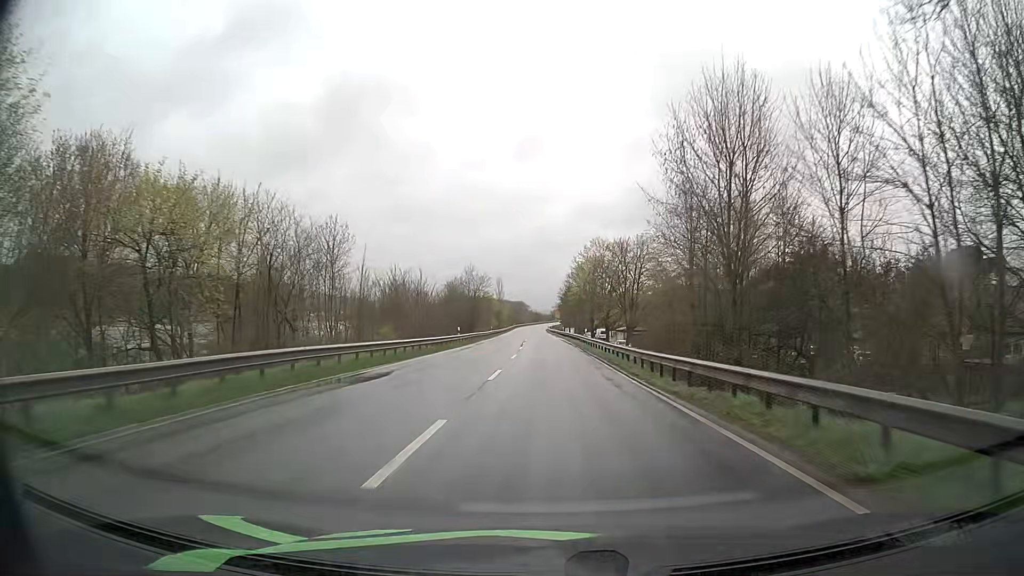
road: primary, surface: asphalt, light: Day
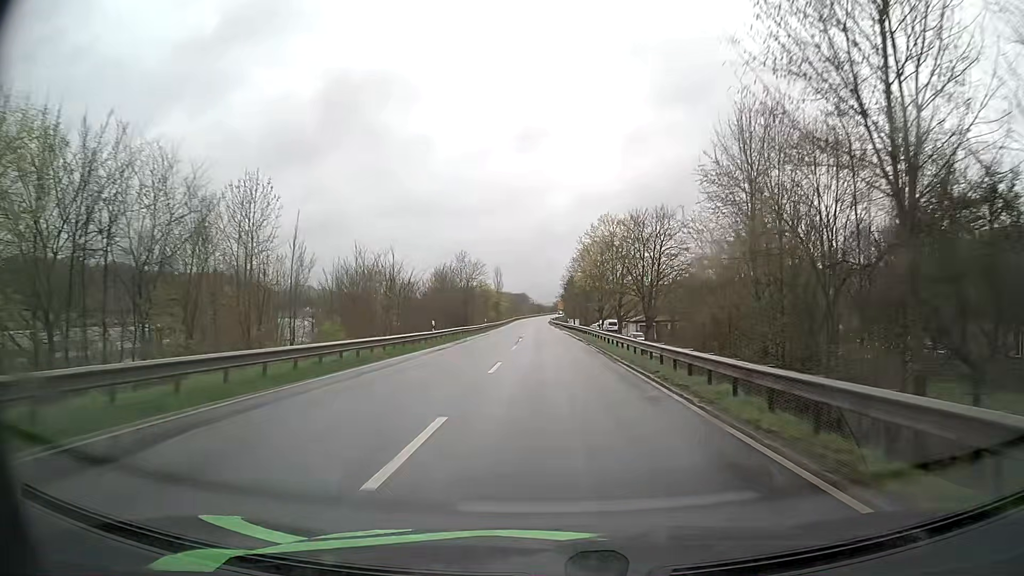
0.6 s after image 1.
(0.0, +12.1) m; 0°
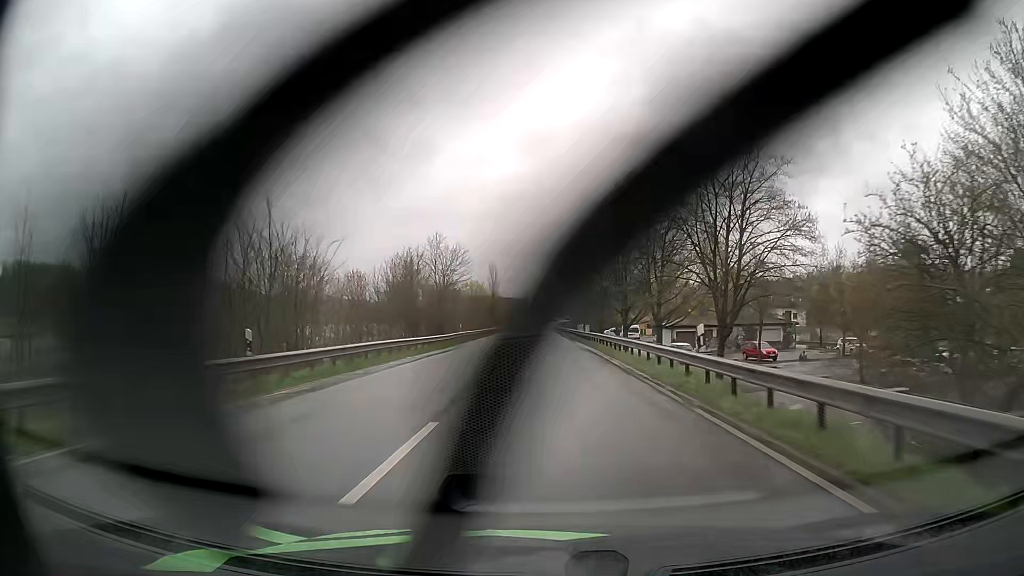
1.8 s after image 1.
(-0.3, +24.5) m; -1°
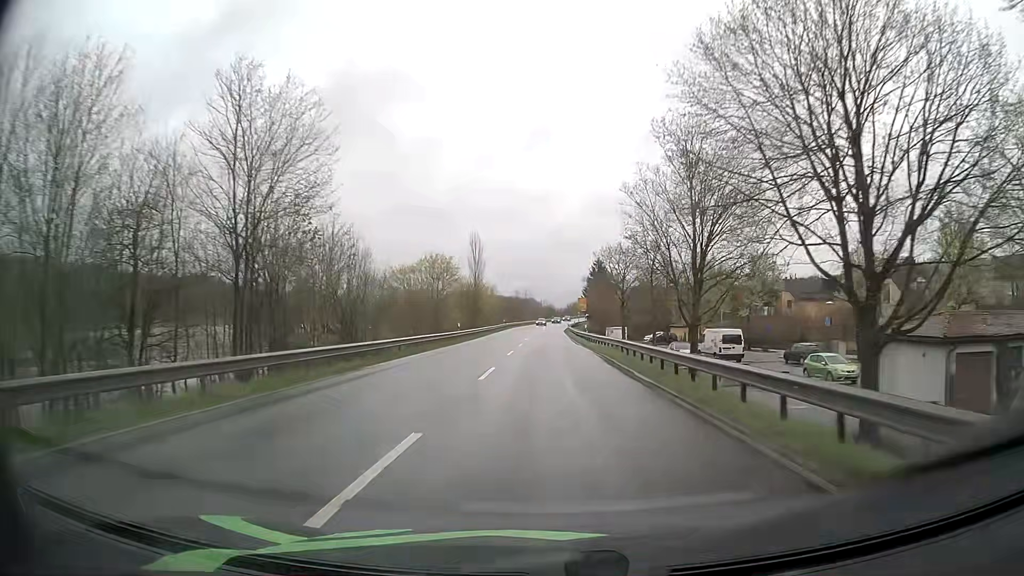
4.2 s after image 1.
(-0.6, +49.1) m; -1°
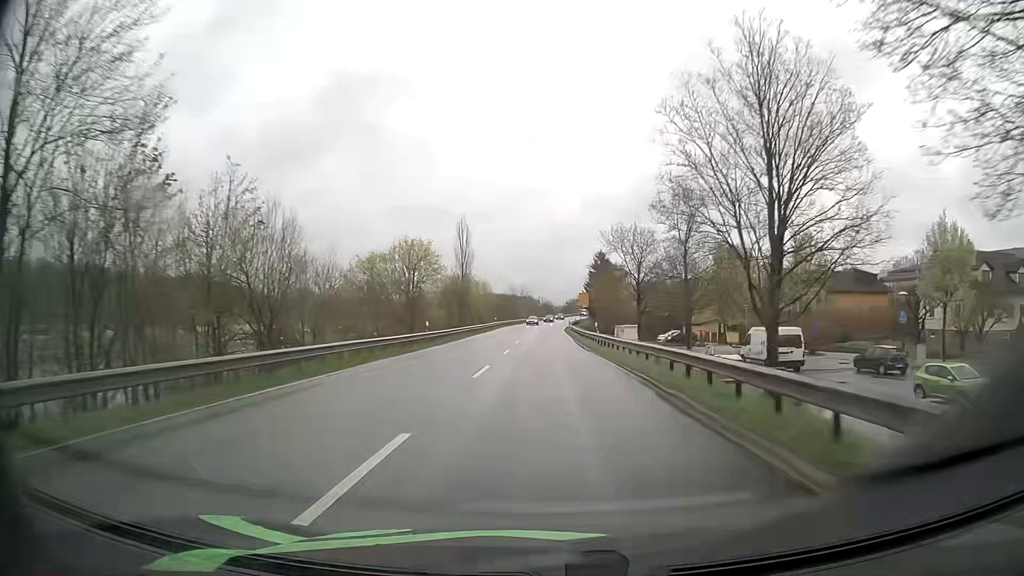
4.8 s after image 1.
(+0.1, +12.3) m; 0°
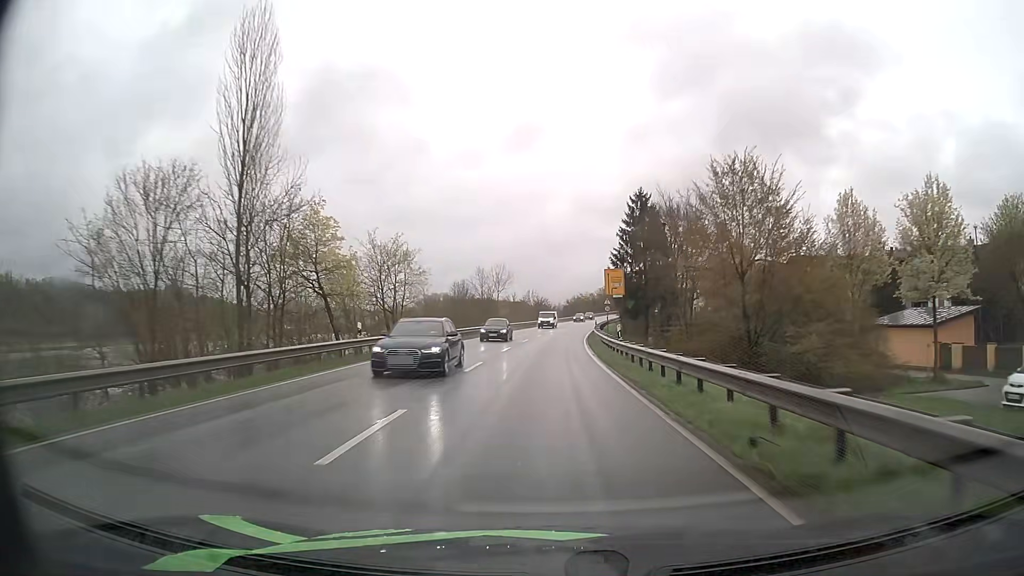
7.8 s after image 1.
(-0.1, +61.6) m; 0°
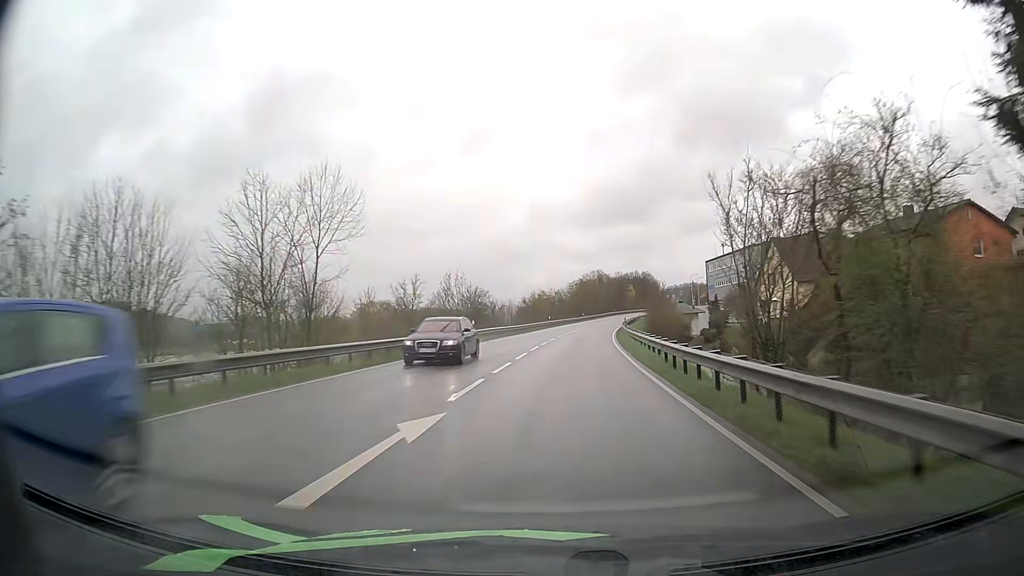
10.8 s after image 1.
(+1.4, +61.5) m; +3°
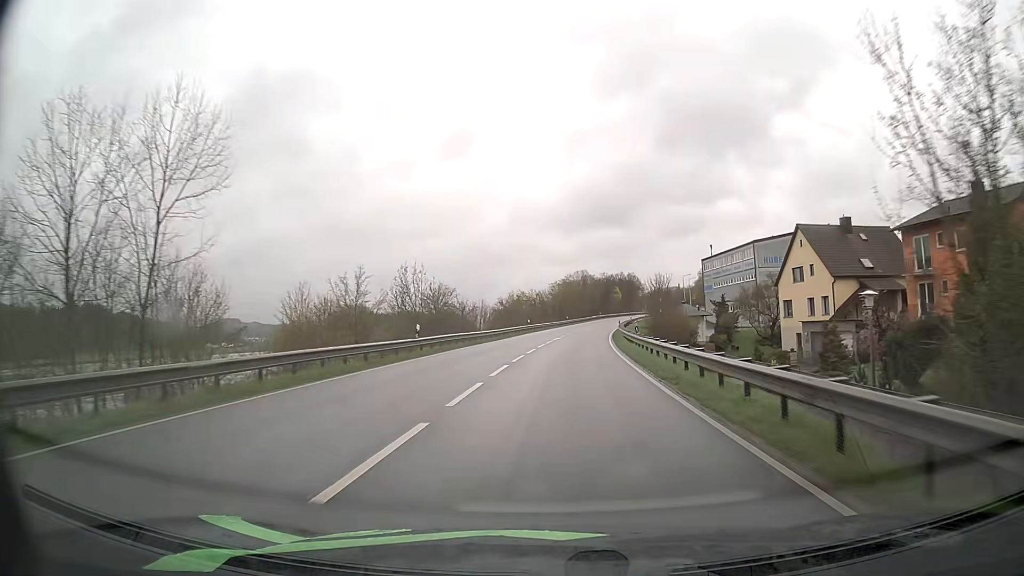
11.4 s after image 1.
(+0.2, +12.3) m; +1°
(0, +10) (+1, +20) (+1, +30) (+2, +40) (+3, +50) (+4, +60) (+5, +70) (+7, +80) (+8, +90) (+10, +99) m
